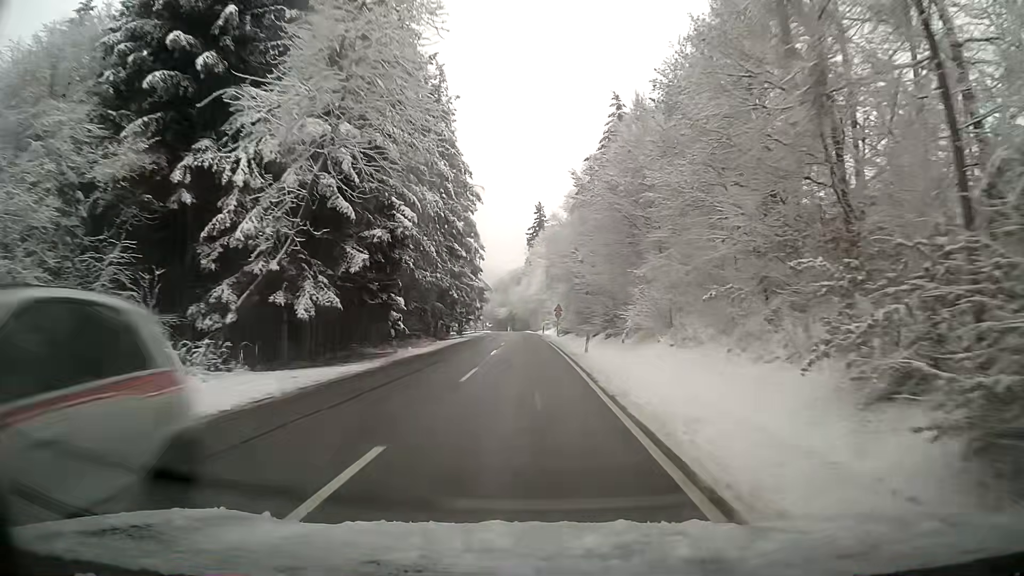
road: tertiary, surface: asphalt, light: Day
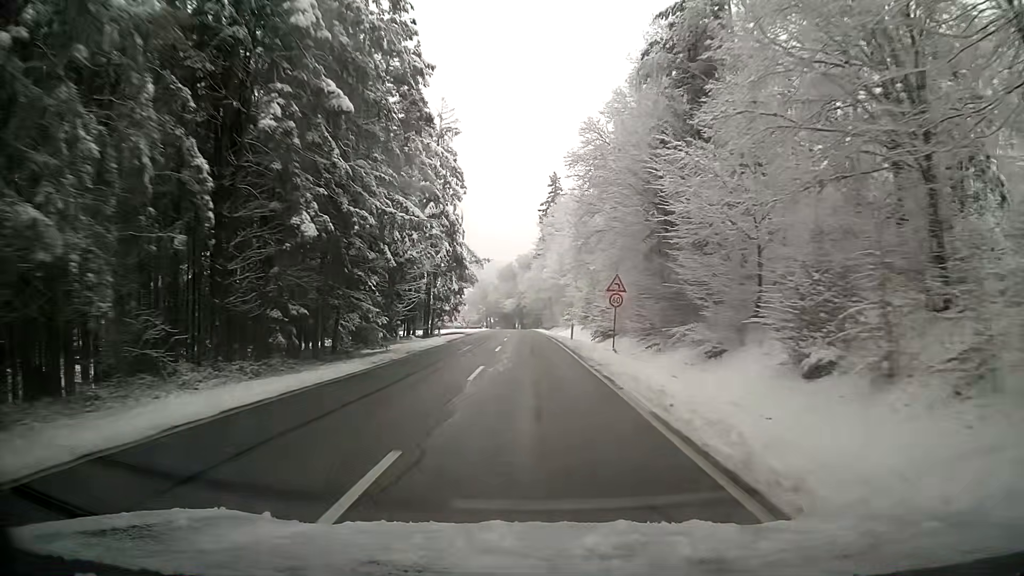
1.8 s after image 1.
(-0.4, +37.0) m; -1°
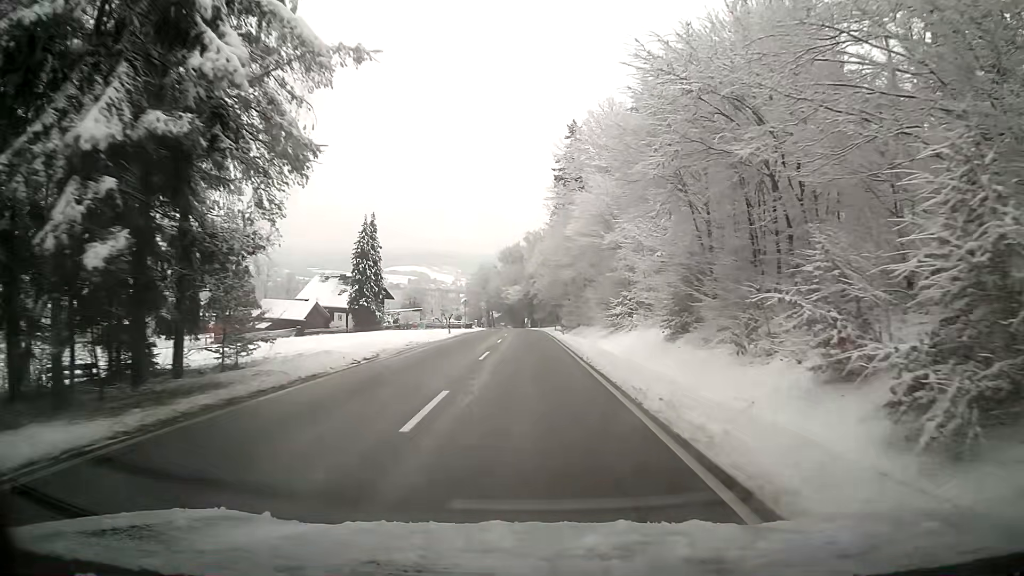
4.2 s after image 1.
(-0.5, +42.9) m; -1°
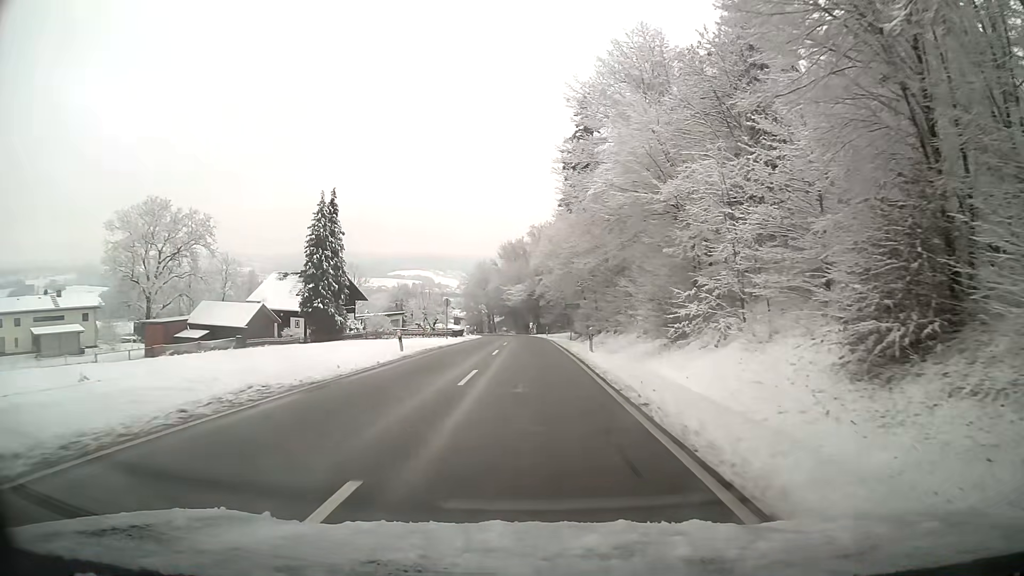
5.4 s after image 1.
(0.0, +18.1) m; 0°
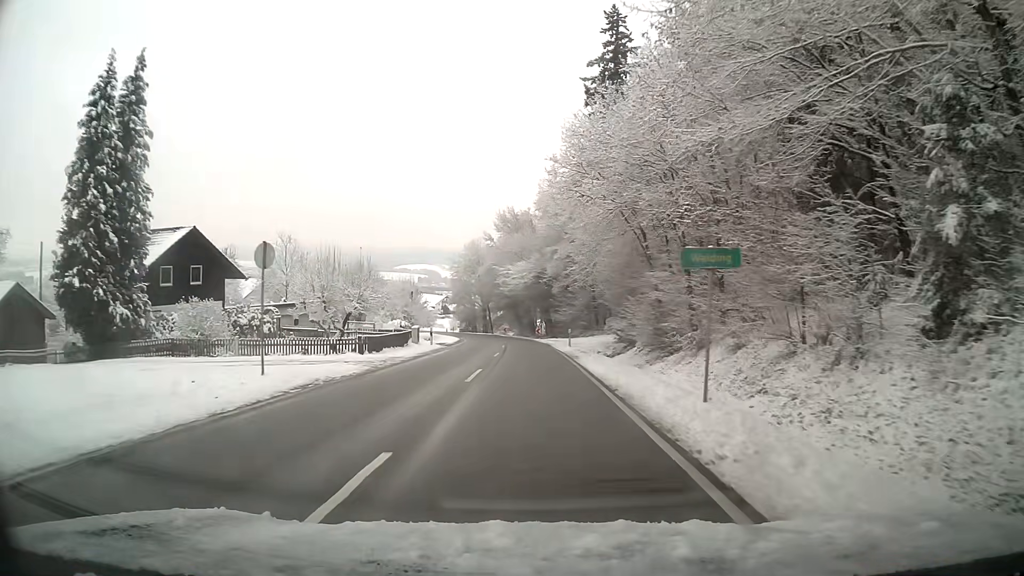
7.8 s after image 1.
(-0.3, +35.2) m; -1°
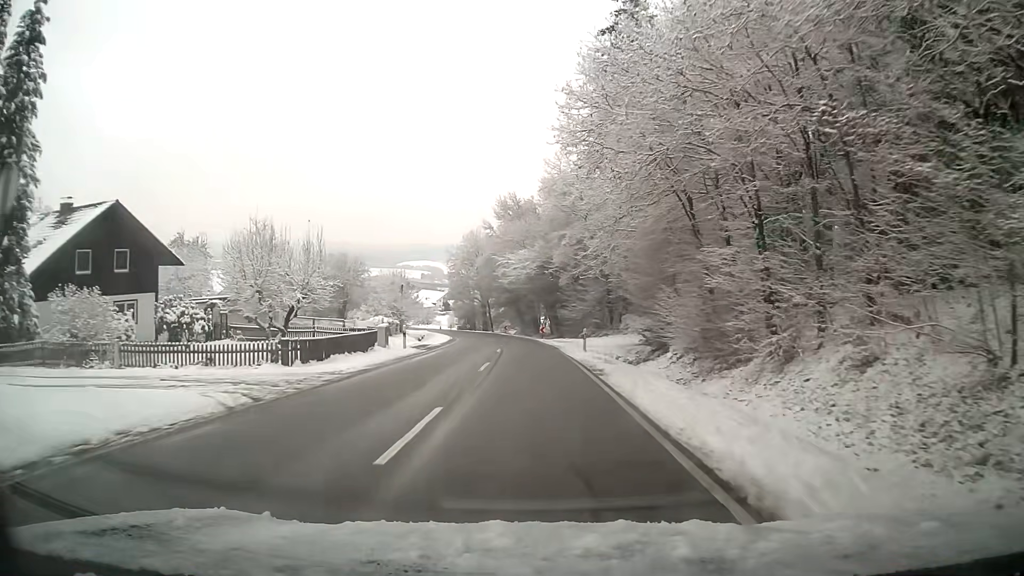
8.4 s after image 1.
(0.0, +8.8) m; 0°
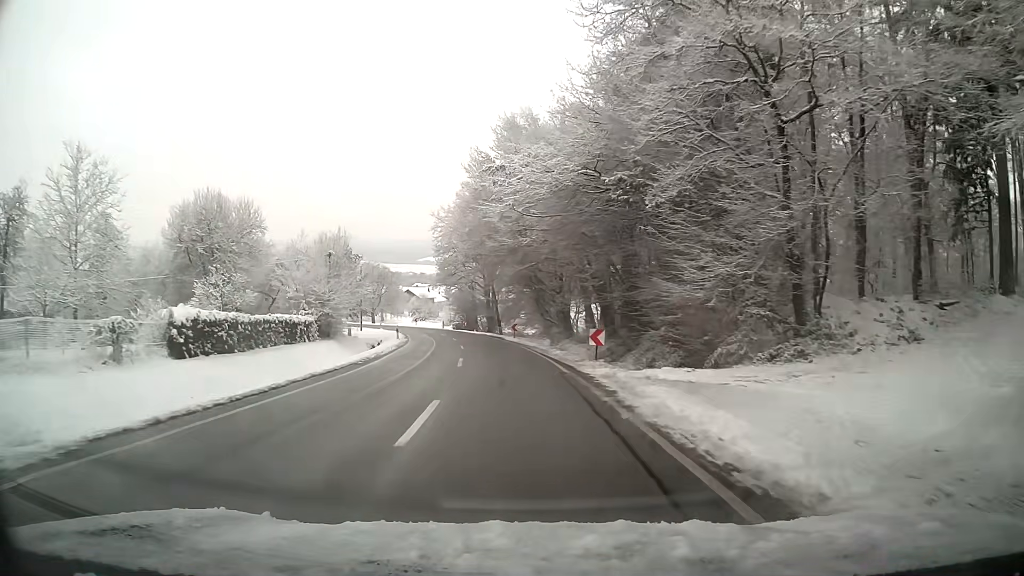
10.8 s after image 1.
(-0.6, +34.7) m; -2°
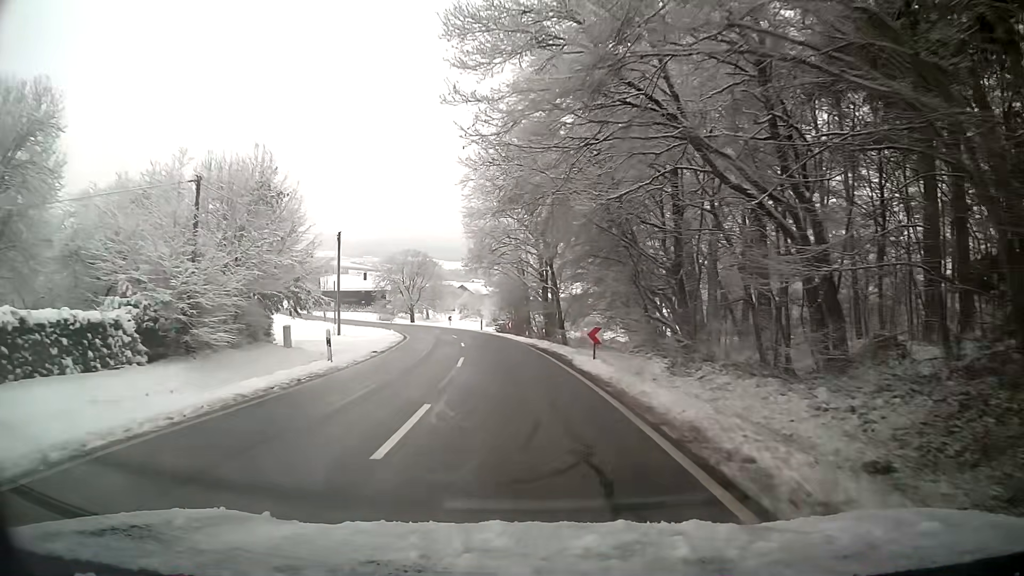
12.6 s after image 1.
(-1.1, +24.9) m; -5°
